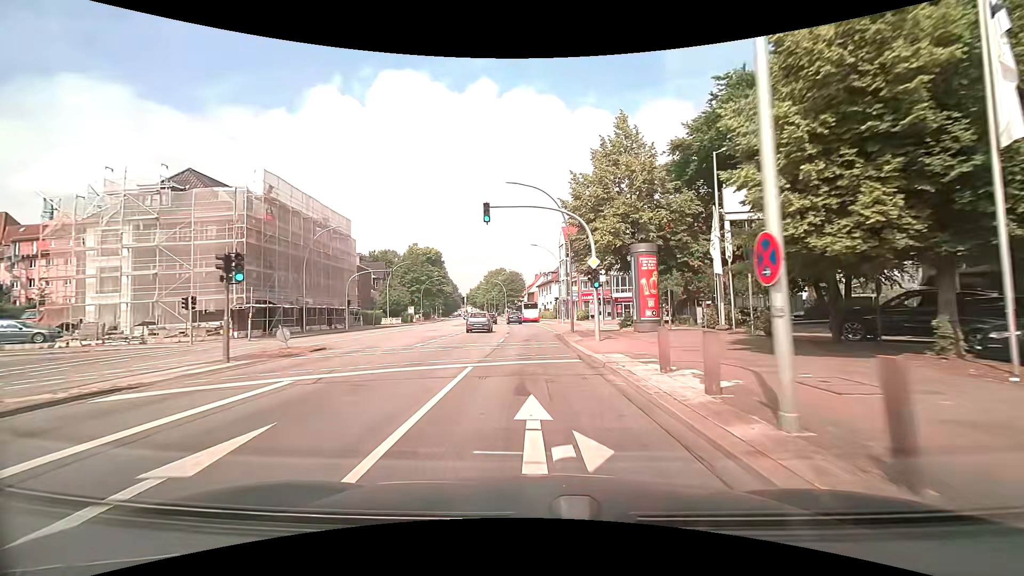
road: primary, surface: asphalt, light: Day
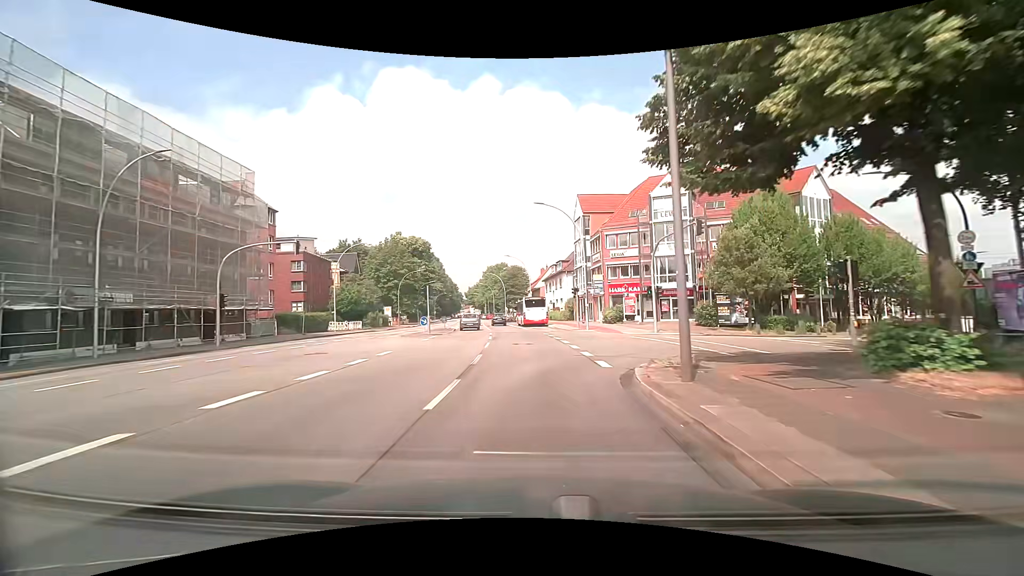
(-0.1, +22.8) m; 0°
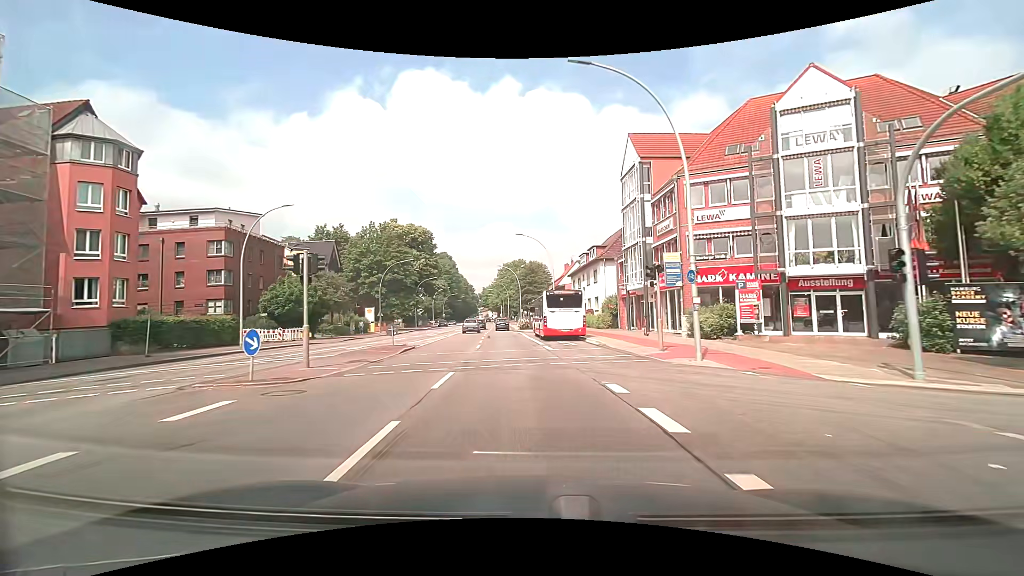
(-0.5, +21.3) m; -3°
(0, +10) (-1, +20) (-1, +30) (-2, +40) (-3, +50) (-3, +60) (-4, +70) (-5, +80) (-6, +90) (-7, +100) m
